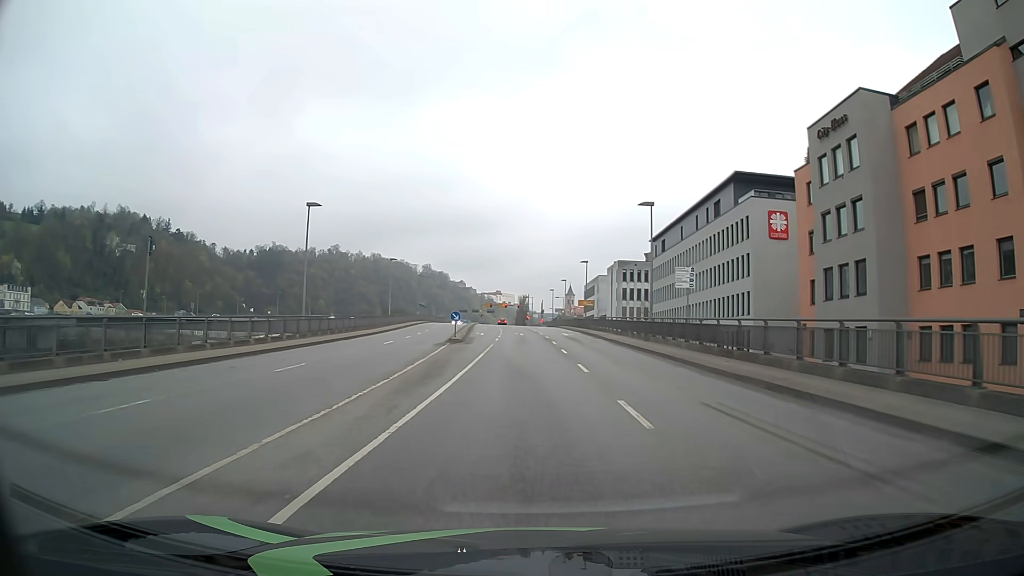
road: primary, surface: asphalt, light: Day
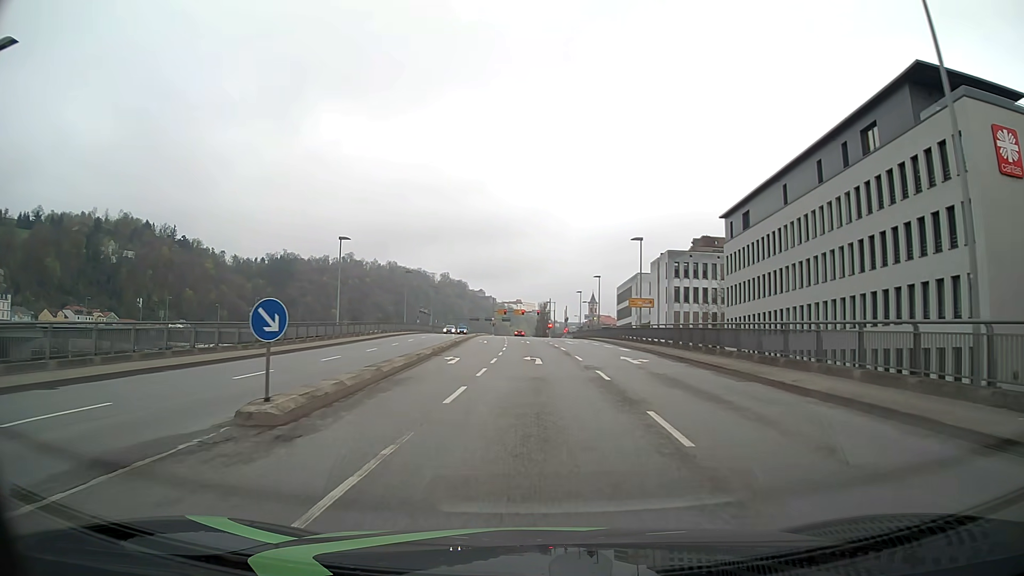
(-0.2, +28.2) m; -1°
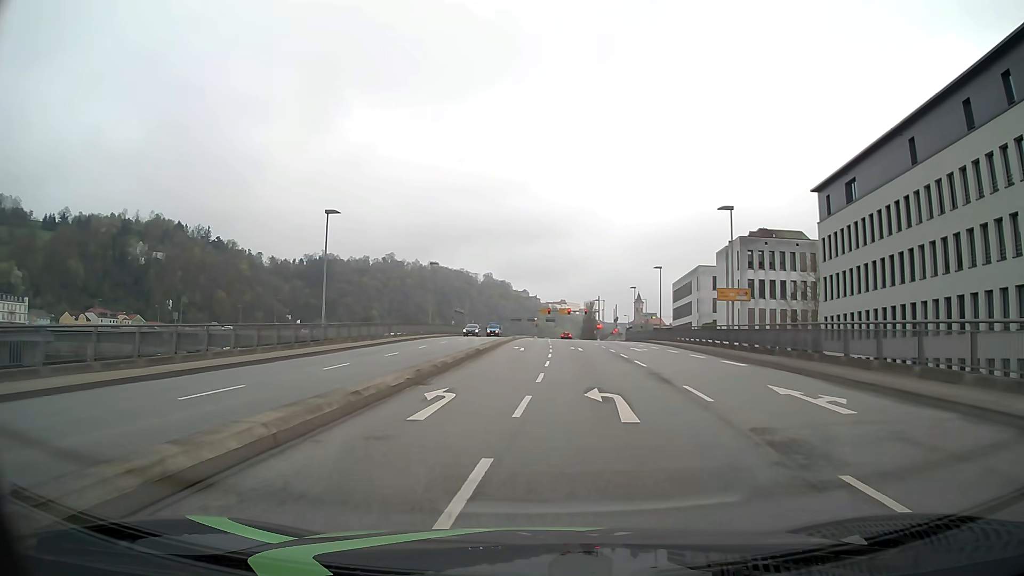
(-0.5, +13.7) m; -4°
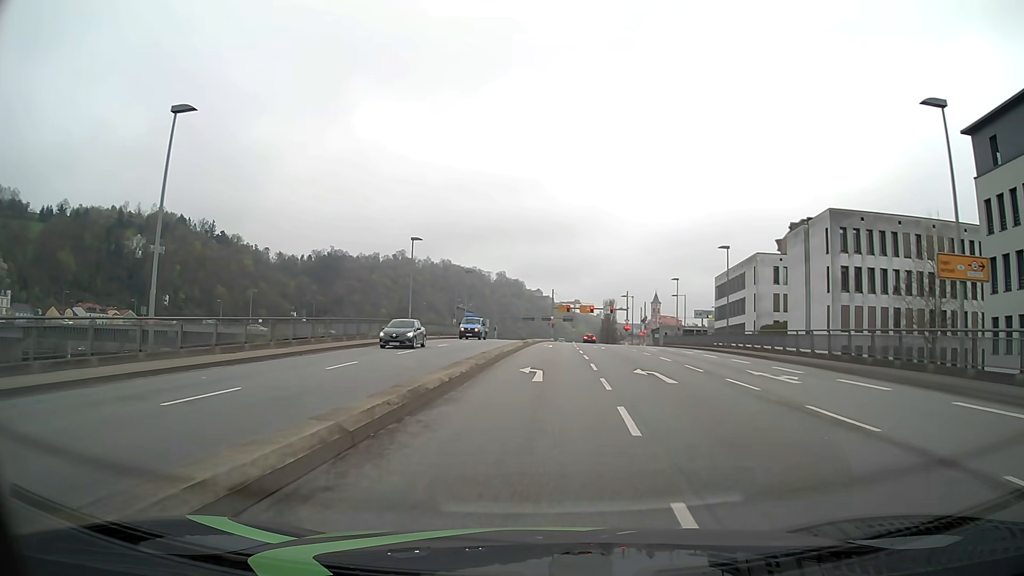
(-0.5, +20.2) m; -1°
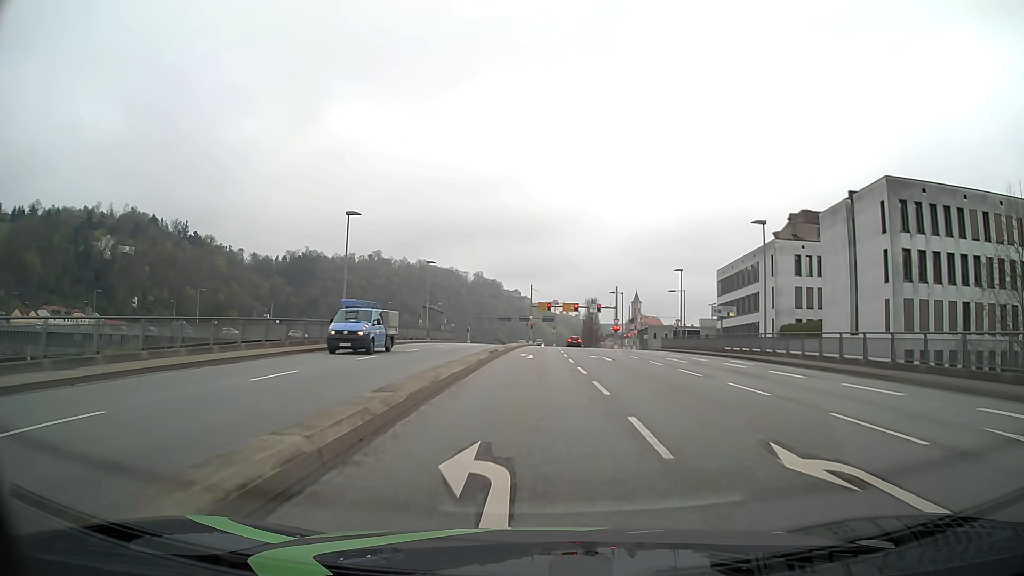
(+0.2, +13.2) m; +2°
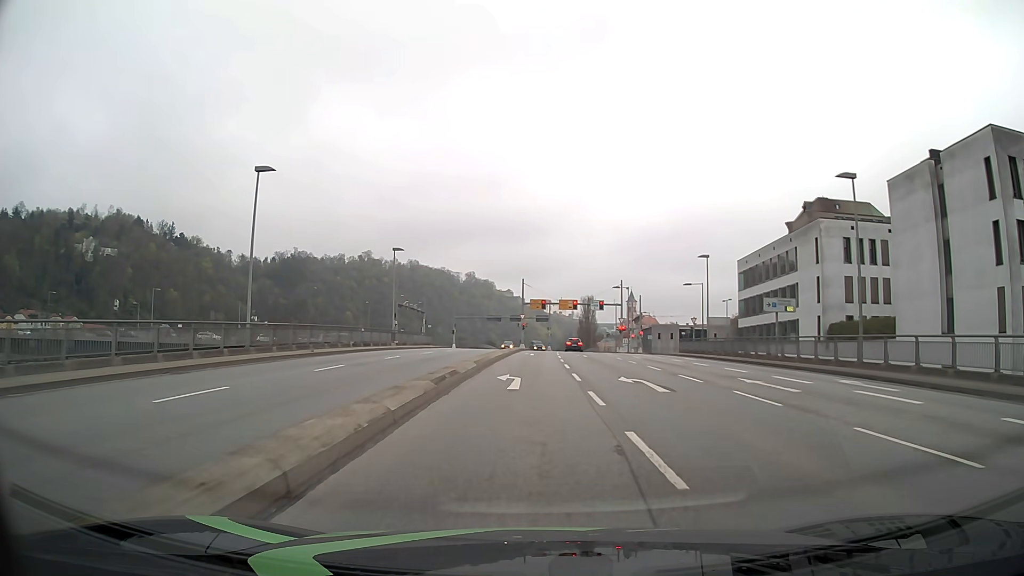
(+0.1, +13.0) m; +1°
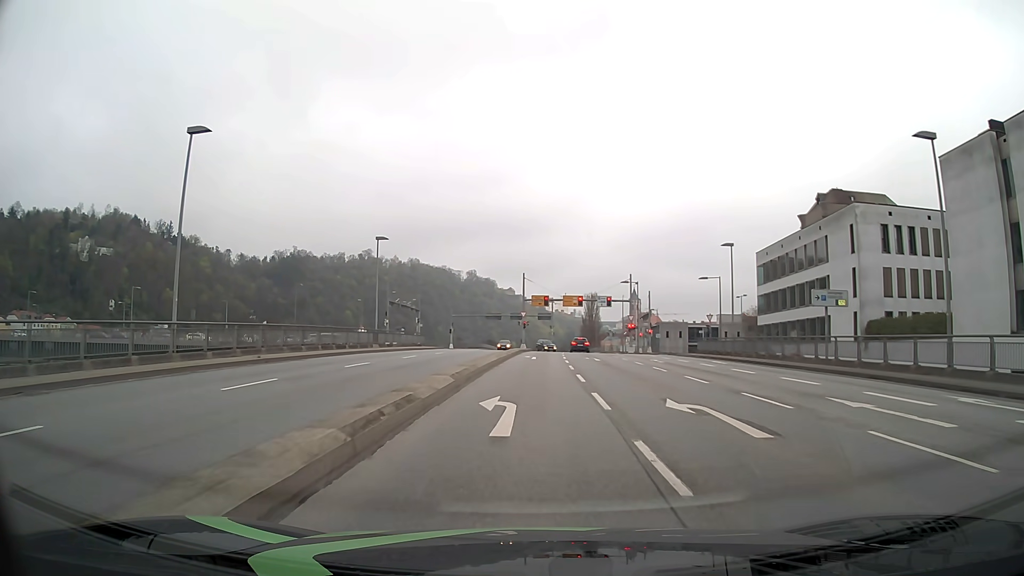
(0.0, +6.4) m; 0°
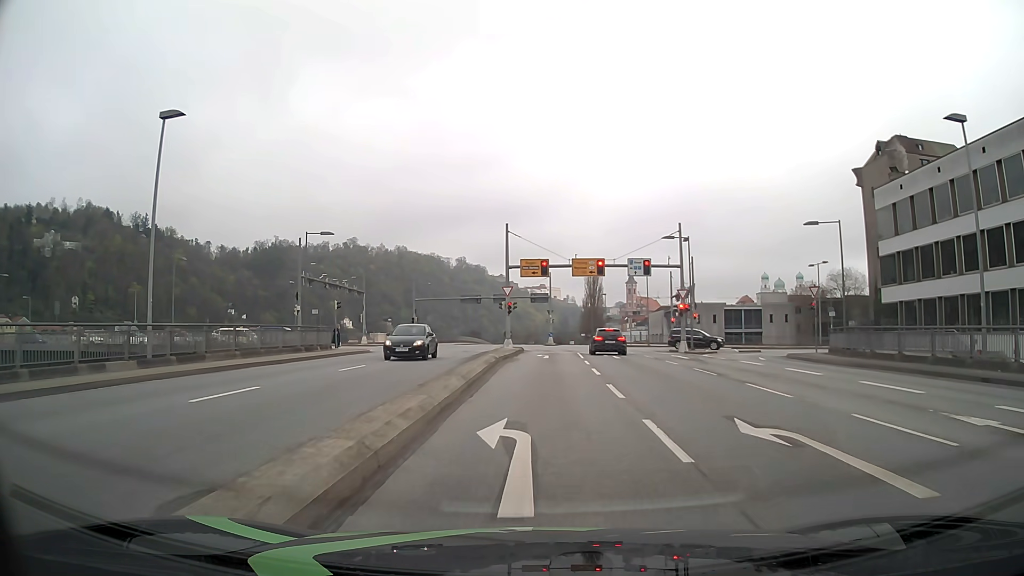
(0.0, +28.7) m; +1°
(0, +10) (0, +20) (0, +30) (+1, +40) (+1, +50) (-1, +60) (-7, +68) (-16, +72) (-26, +73) (-36, +73) m
